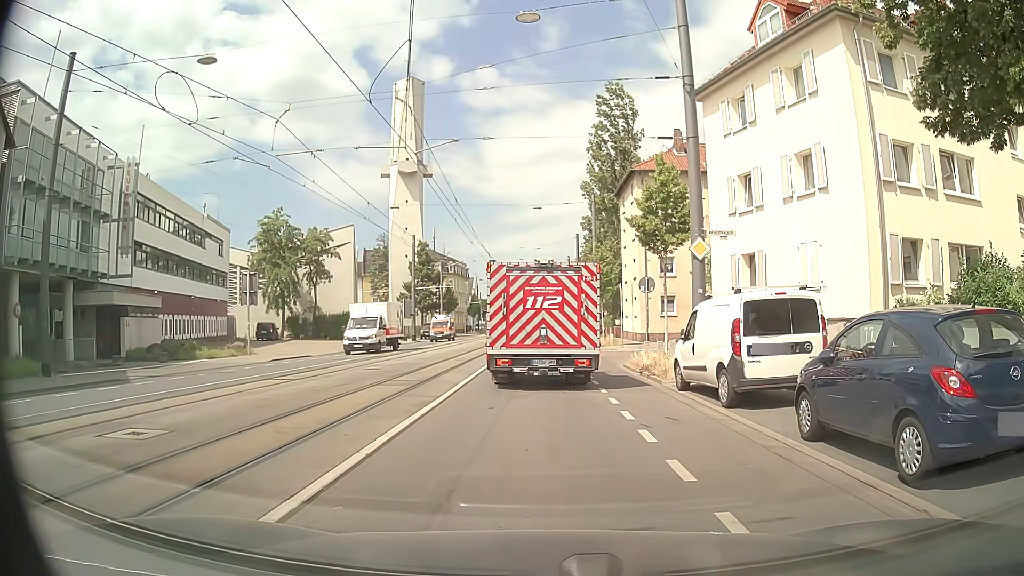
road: secondary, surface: asphalt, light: Day
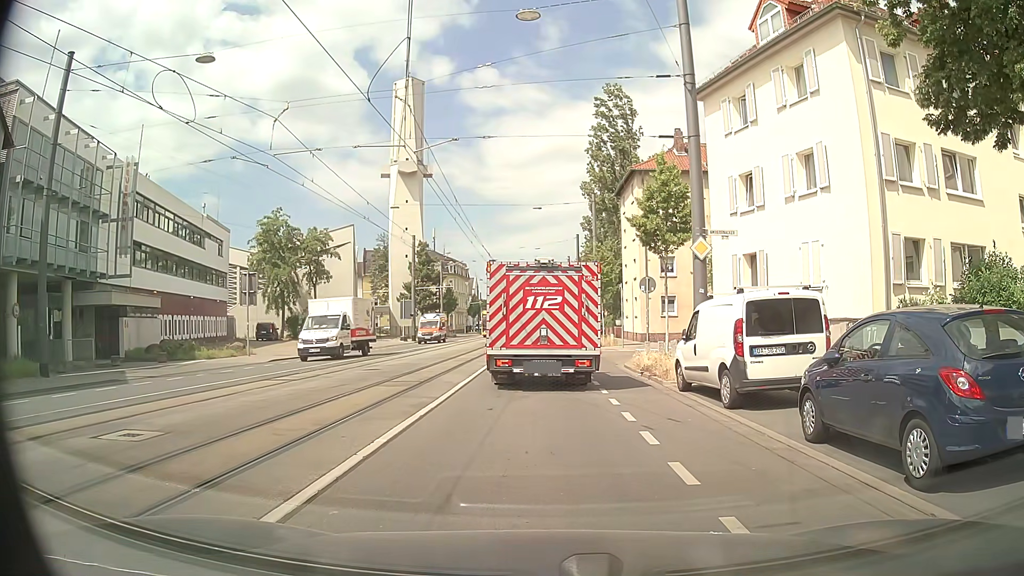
(0.0, +0.1) m; 0°
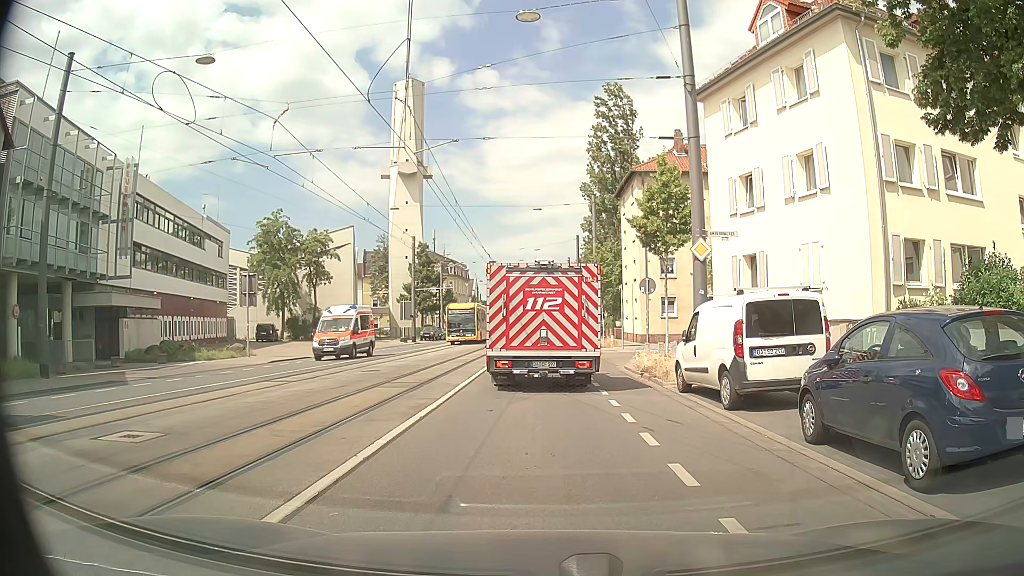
(0.0, +0.1) m; 0°
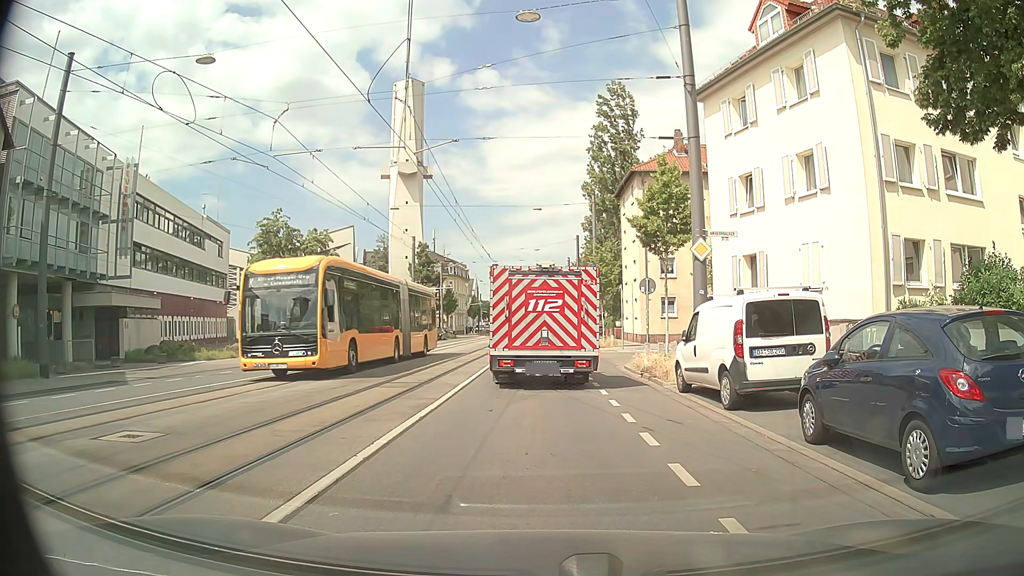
(0.0, 0.0) m; 0°
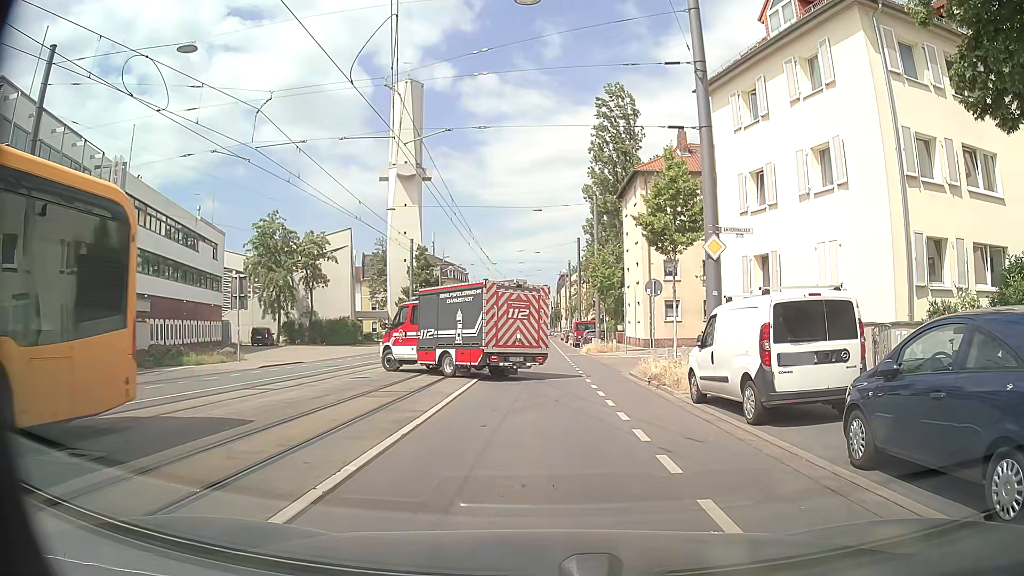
(0.0, +1.4) m; -1°
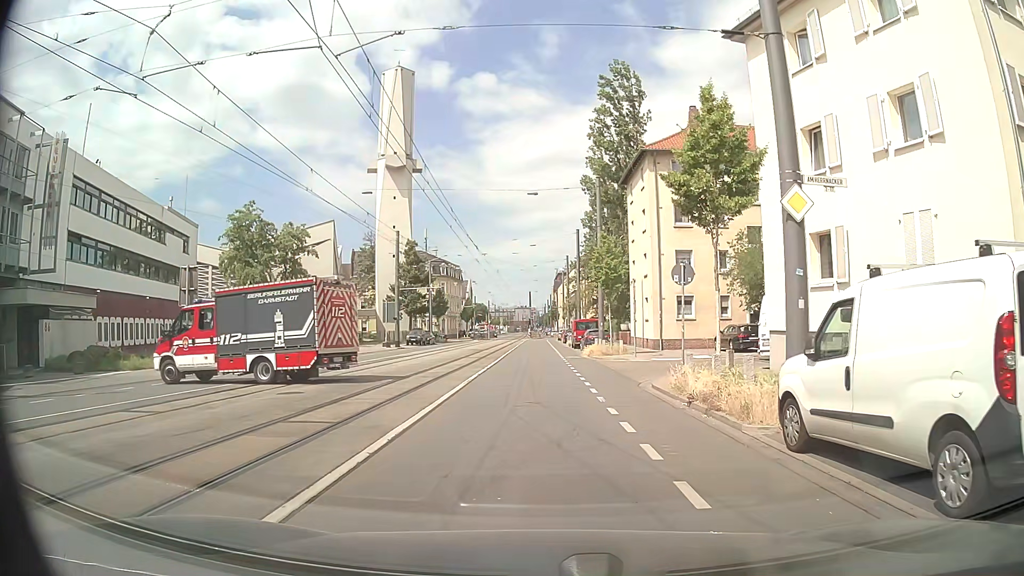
(-0.2, +5.7) m; -2°
(0, +10) (0, +20) (-1, +30) (-1, +40) (-1, +50) (-2, +60) (-2, +70) (-2, +80) (-2, +90) (-2, +100) m
